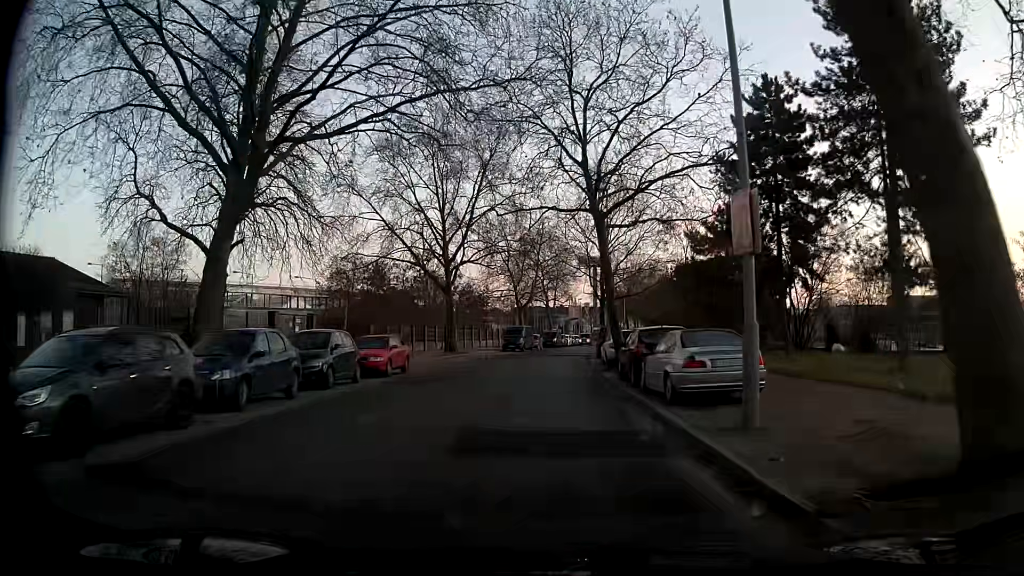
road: residential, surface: concrete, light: Day
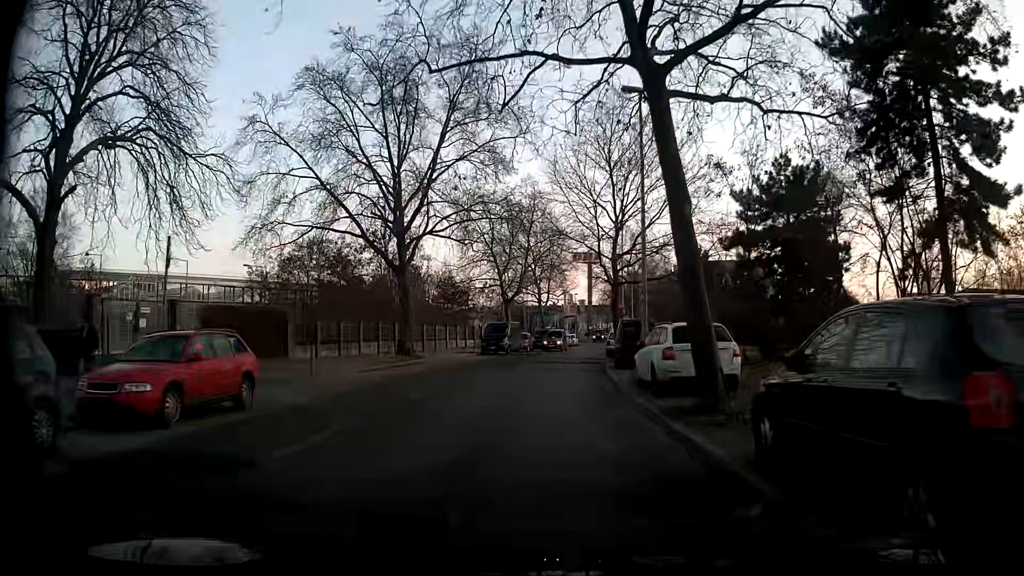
(-0.2, +13.5) m; 0°
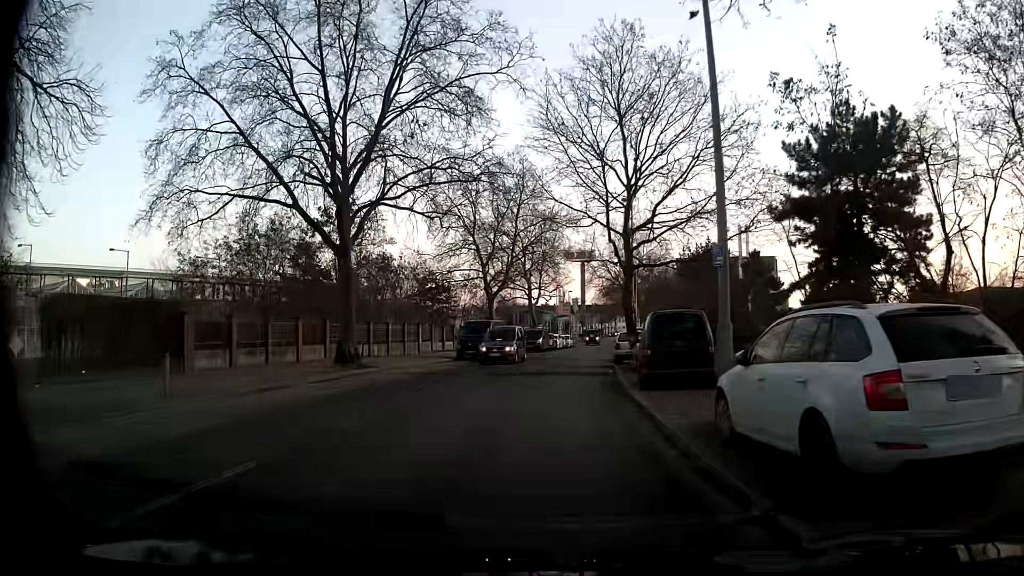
(-0.1, +9.0) m; 0°
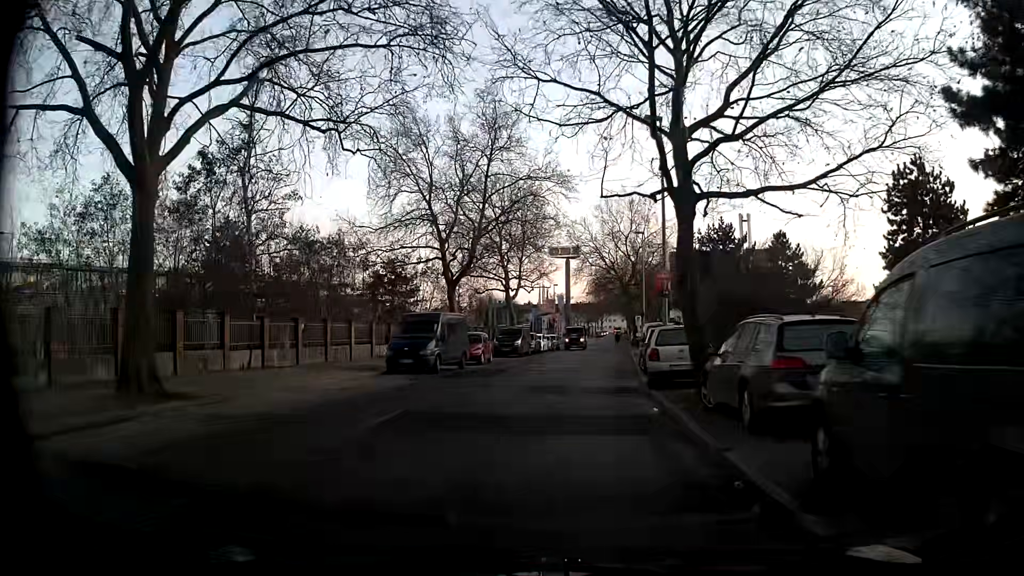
(+0.2, +13.5) m; +3°
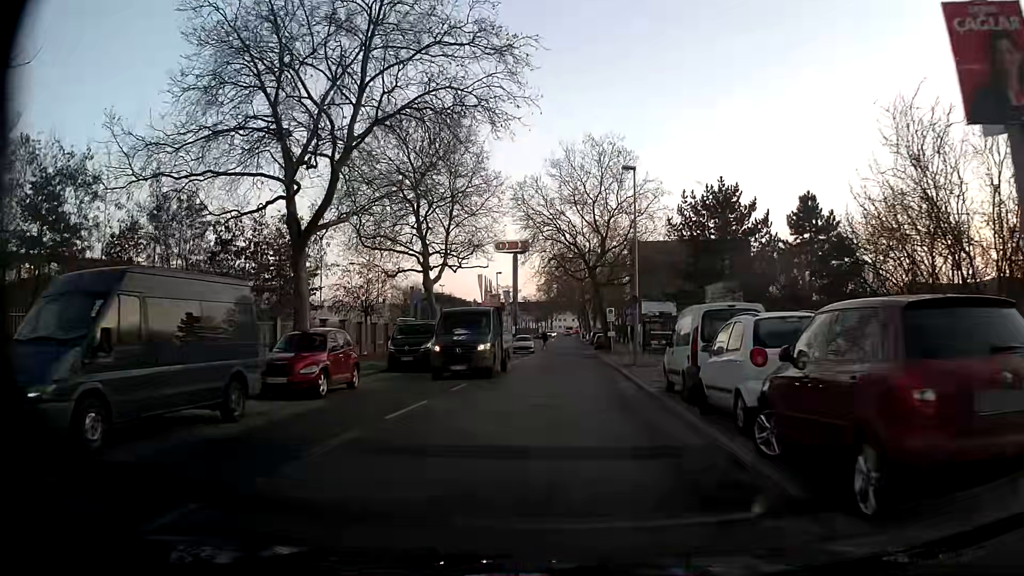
(+0.2, +17.9) m; +3°
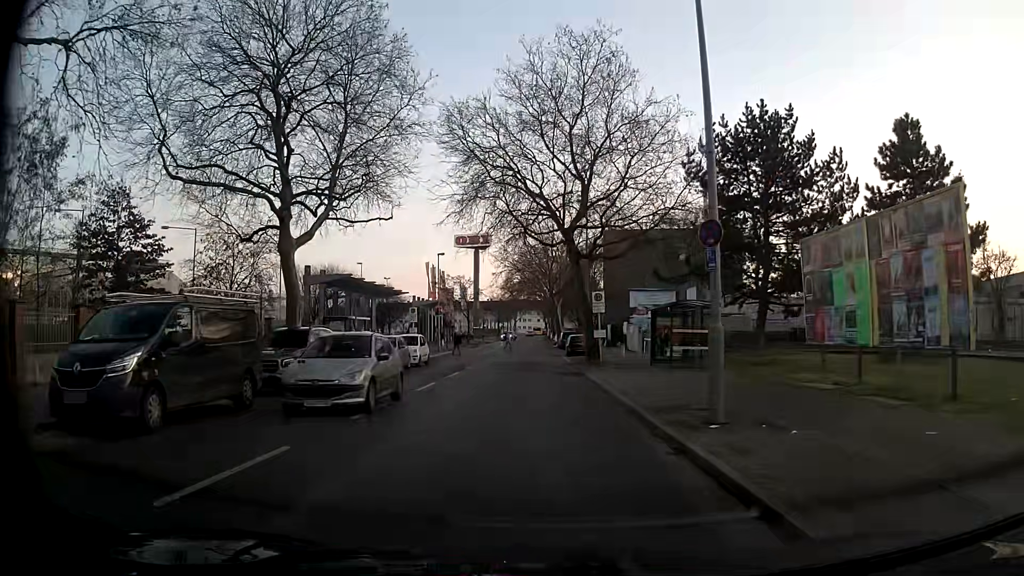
(+0.5, +17.9) m; +3°
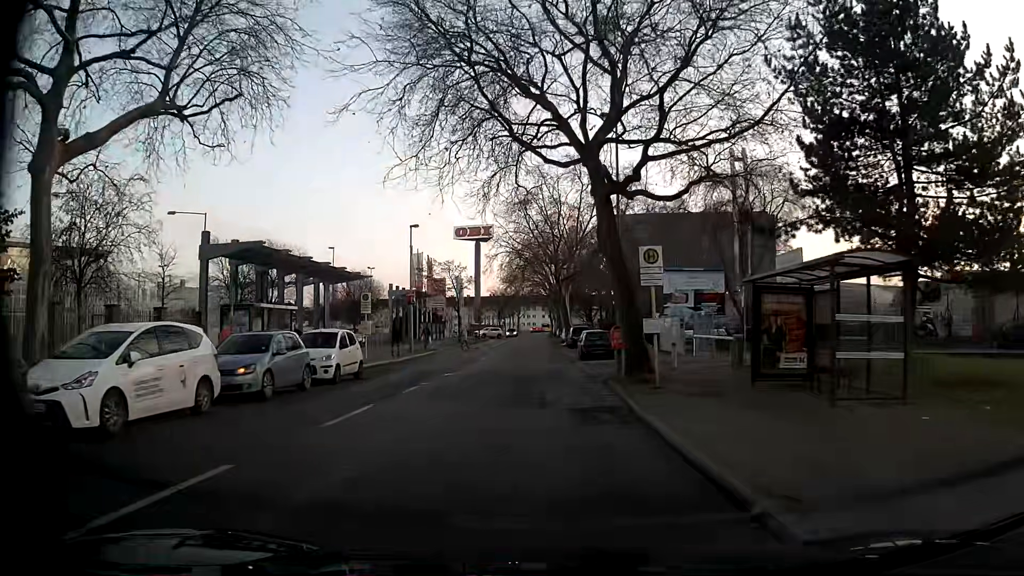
(0.0, +13.4) m; 0°
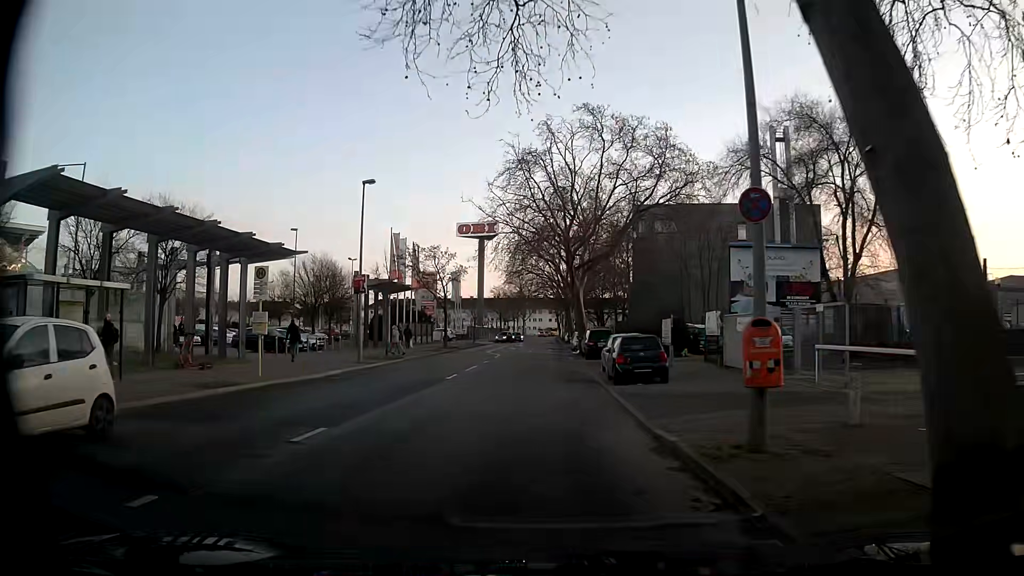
(-0.2, +13.4) m; -1°
(0, +10) (0, +20) (0, +30) (0, +40) (0, +50) (0, +60) (+1, +70) (+1, +80) (+1, +90) (+1, +100) m
